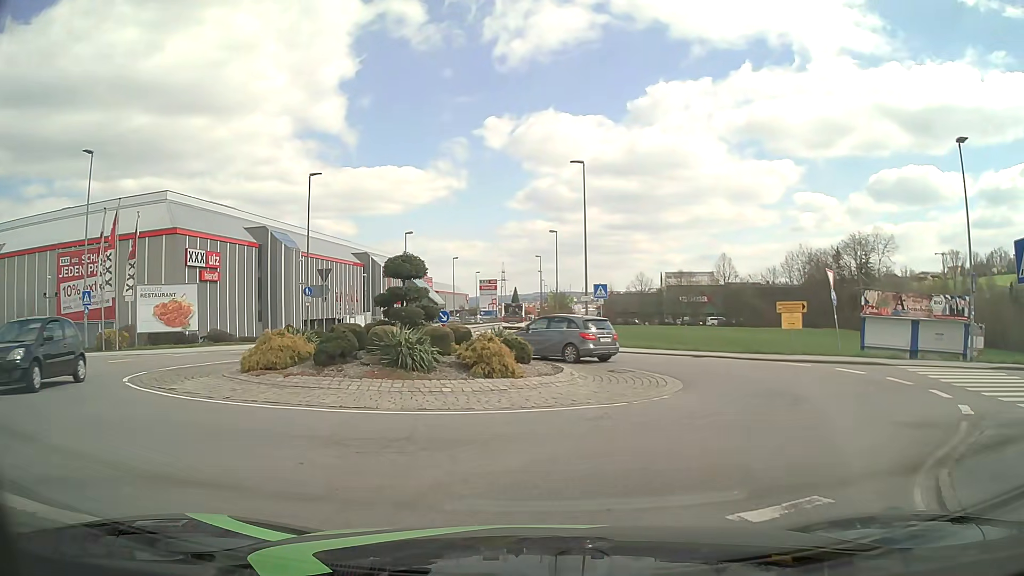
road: tertiary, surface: asphalt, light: Day
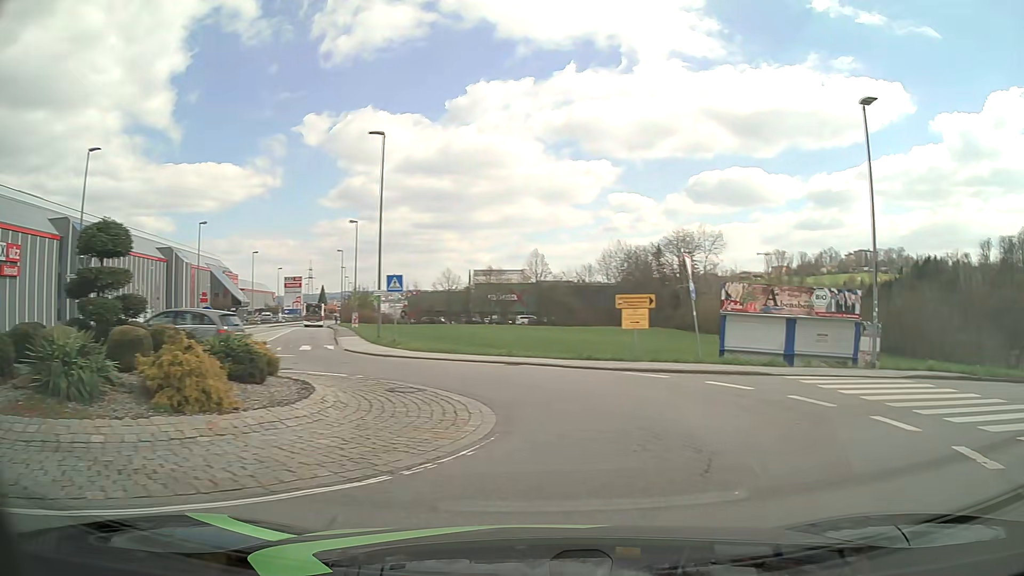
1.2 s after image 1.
(+0.5, +5.7) m; +14°
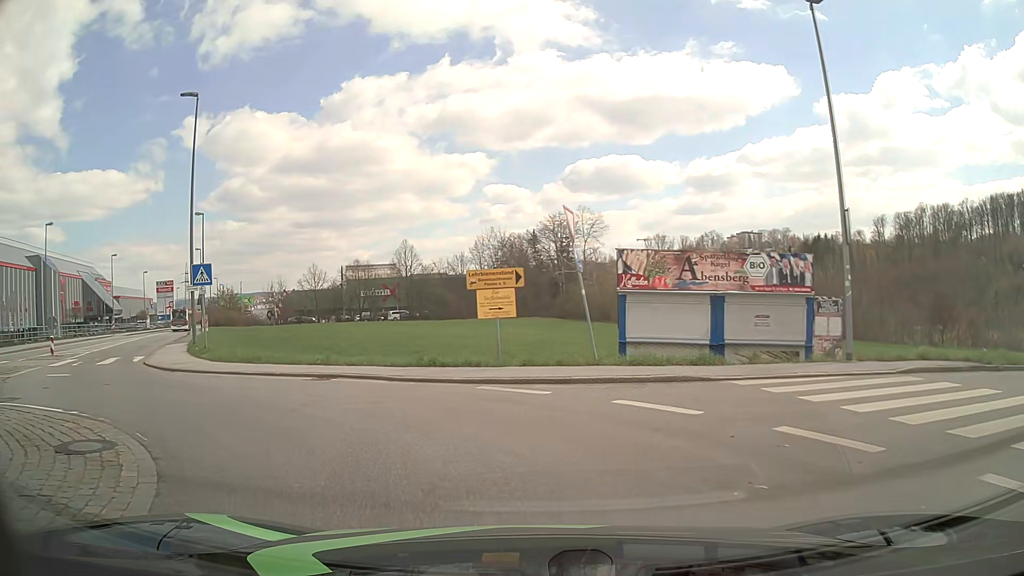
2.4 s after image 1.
(+1.2, +6.4) m; +13°
(-3, +9) (-11, +16) (-17, +23) (-22, +32) (-27, +41) (-32, +49) (-37, +58) (-42, +67) (-47, +76) (-51, +85) m
